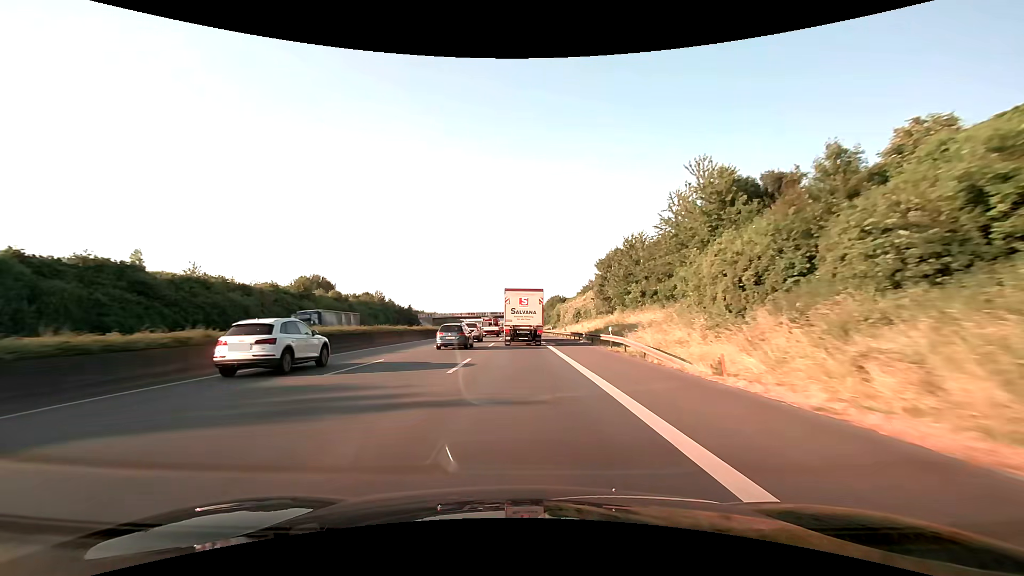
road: motorway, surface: asphalt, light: Day
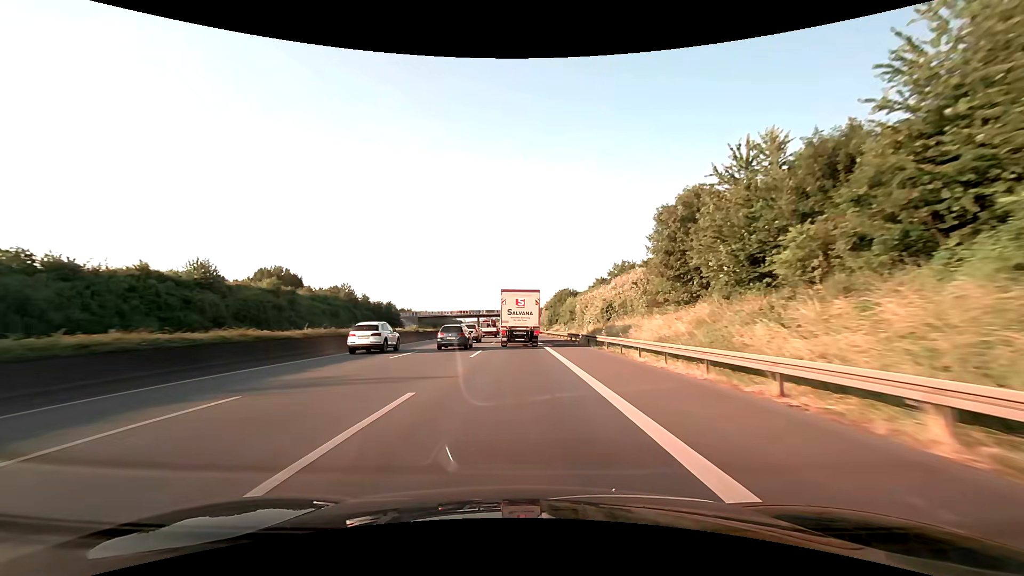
(0.0, +28.2) m; 0°
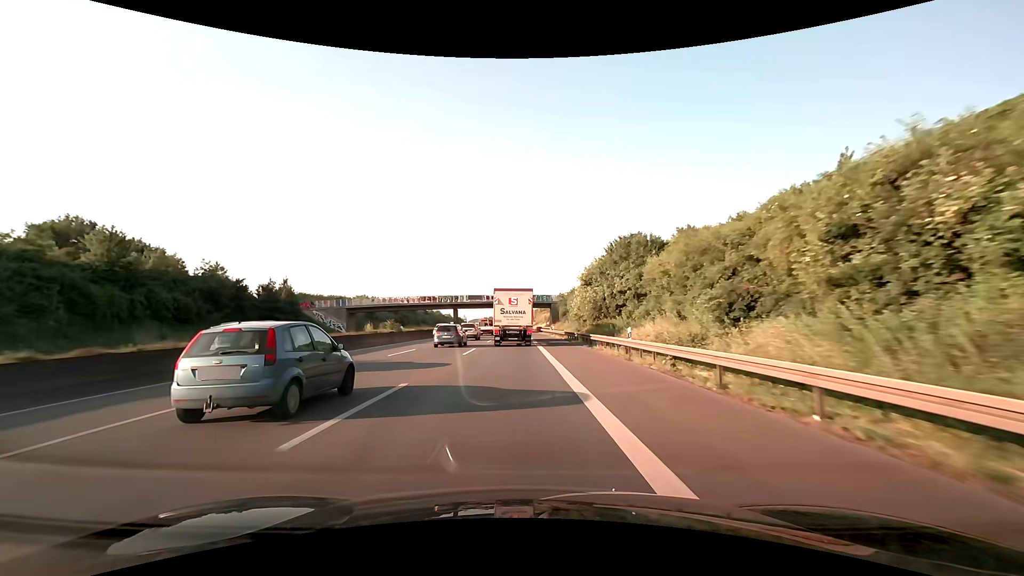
(-0.2, +70.5) m; -1°
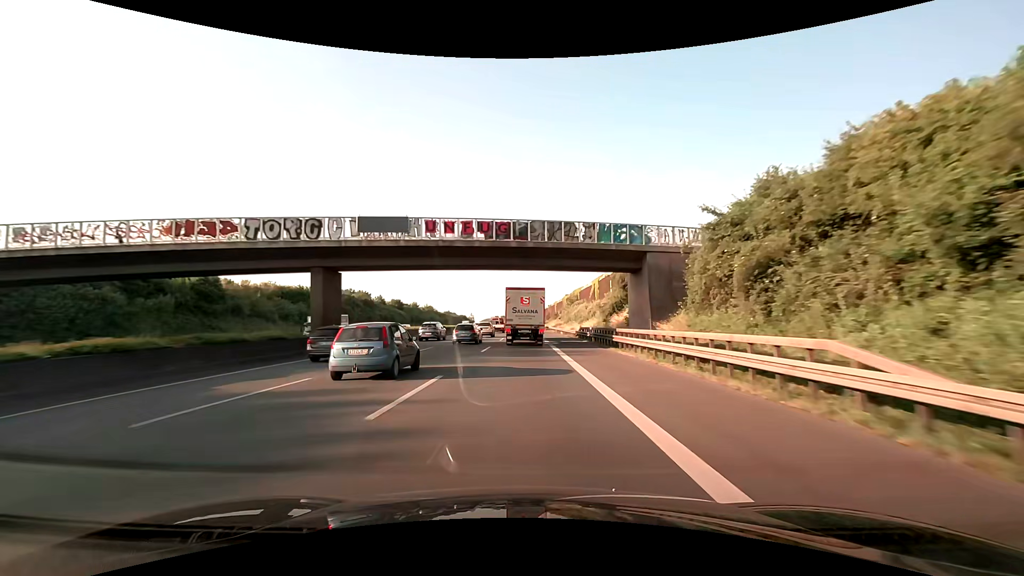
(-1.1, +70.5) m; -2°
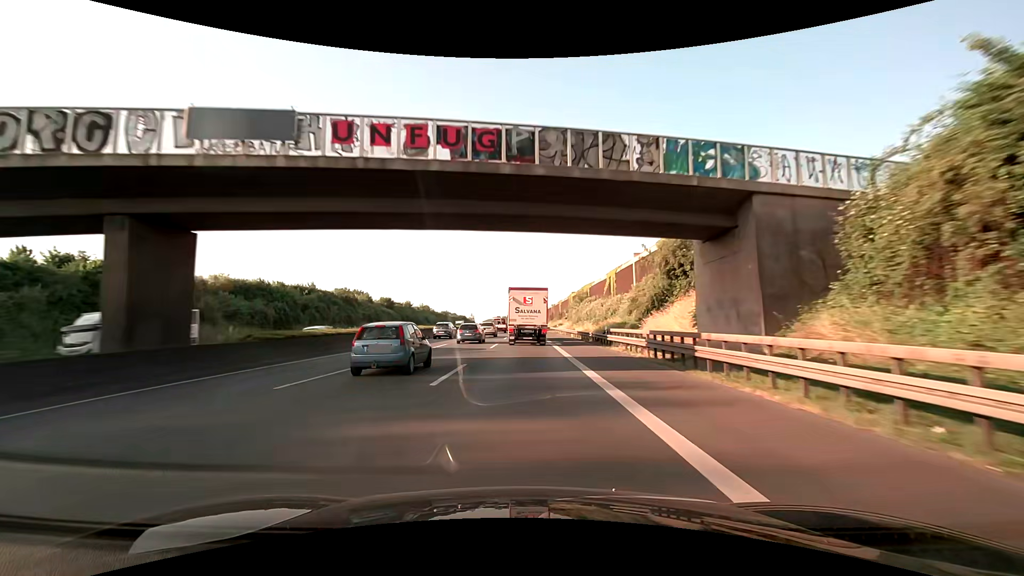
(0.0, +14.1) m; 0°
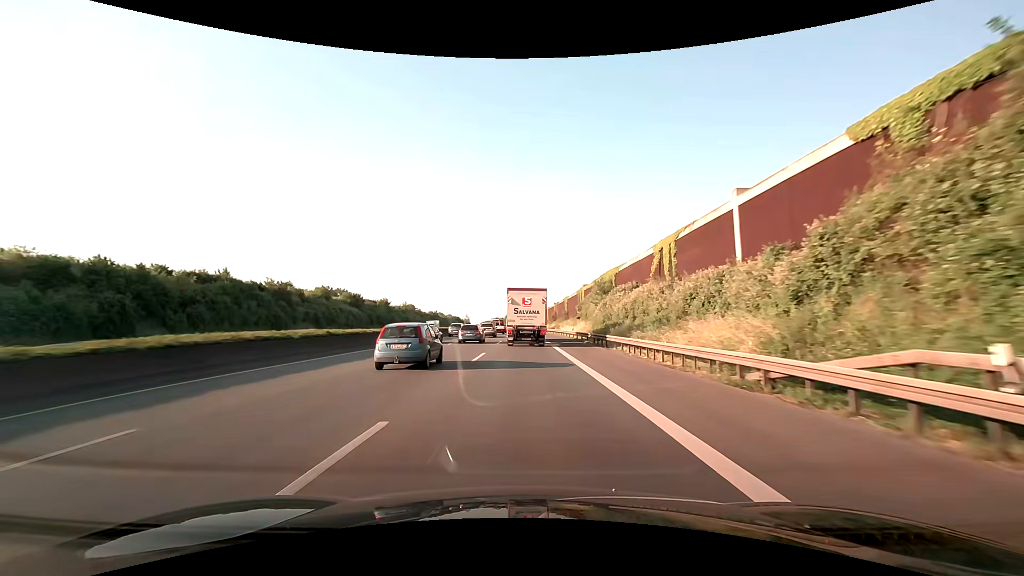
(+0.1, +28.2) m; 0°
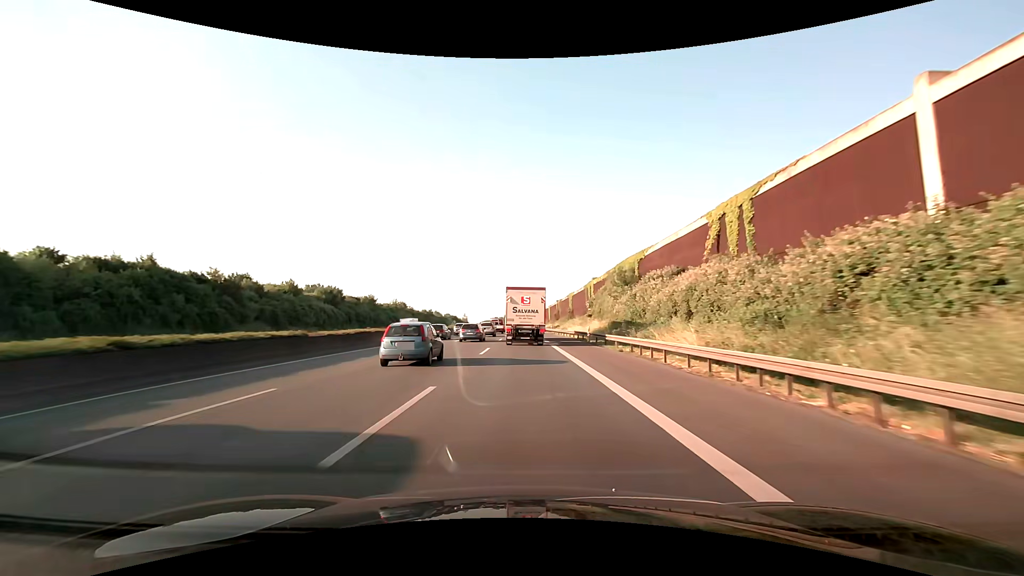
(-0.1, +14.1) m; 0°
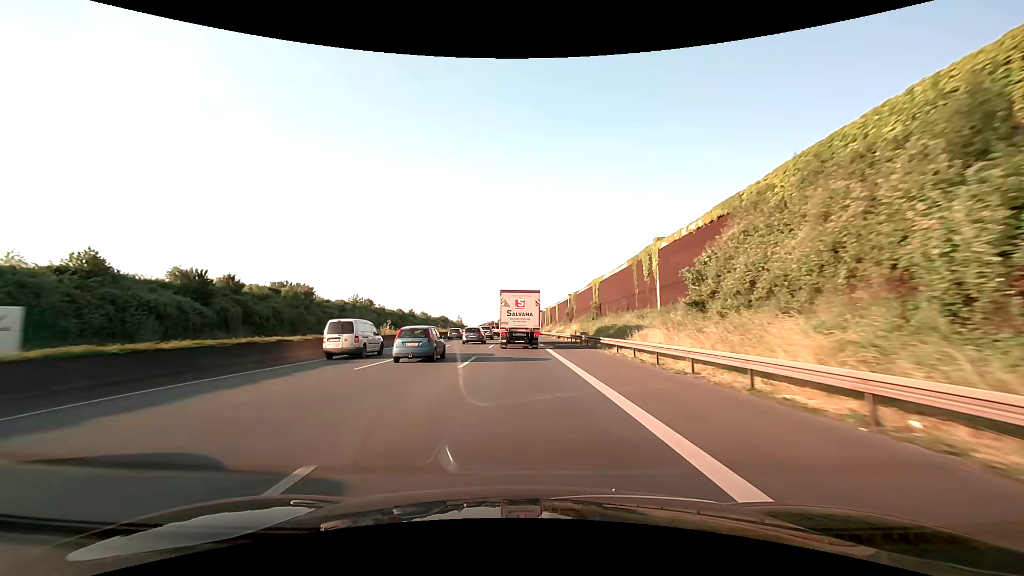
(+0.1, +42.0) m; 0°
(0, +10) (0, +20) (0, +30) (0, +40) (0, +50) (0, +60) (0, +70) (0, +80) (-1, +90) (-1, +100) m
